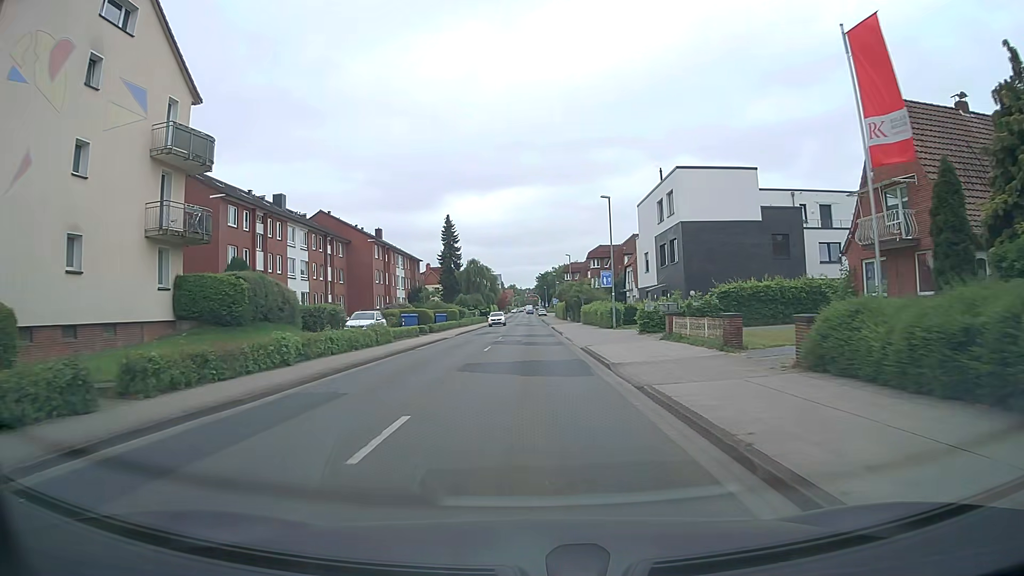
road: tertiary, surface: asphalt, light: Day
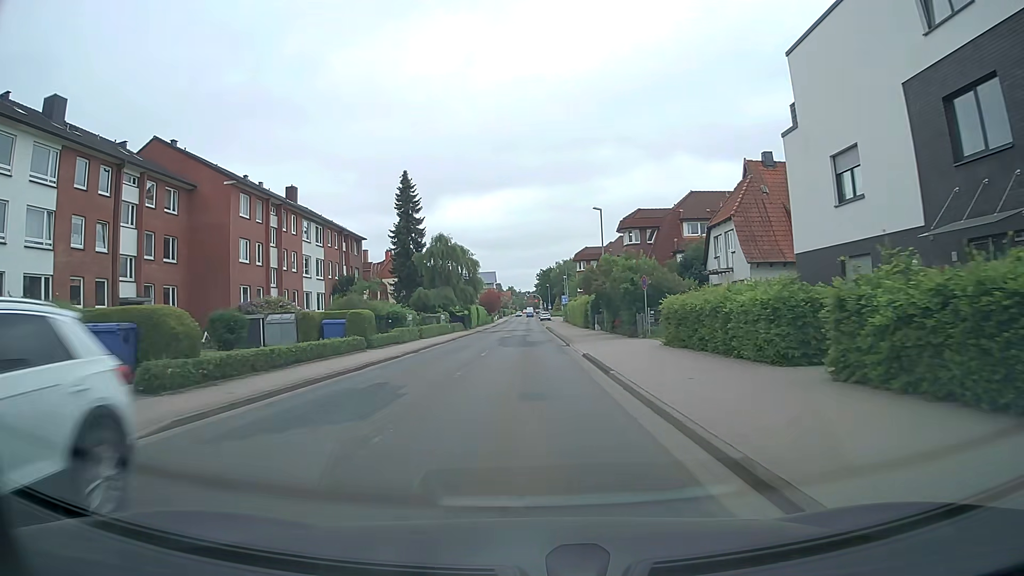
(0.0, +36.9) m; -1°
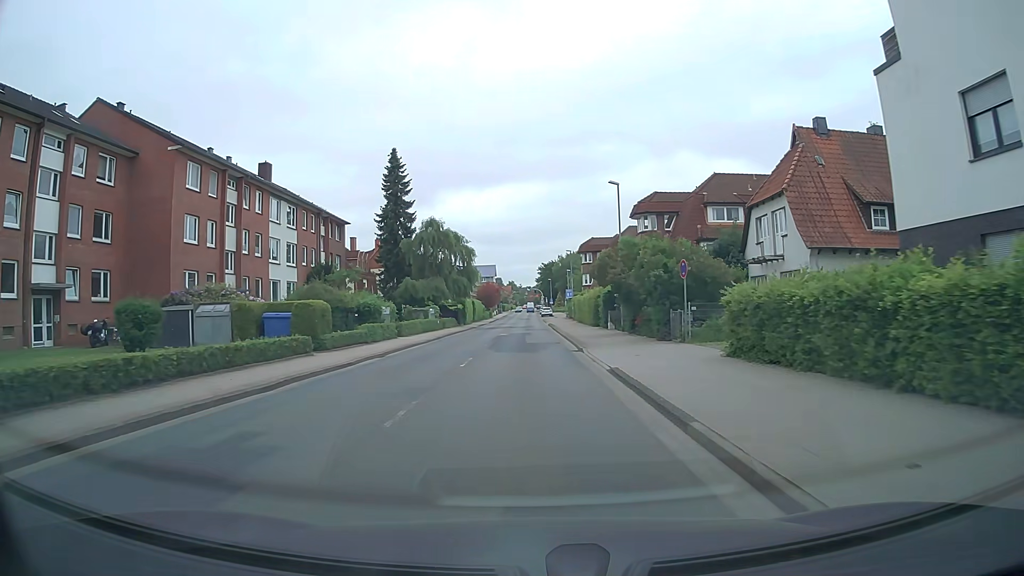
(0.0, +7.4) m; 0°
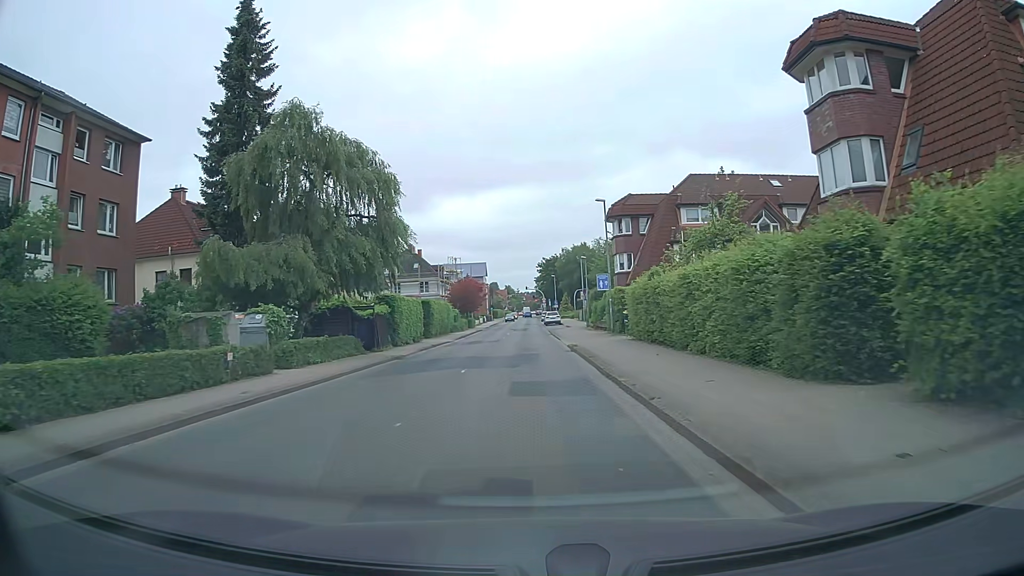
(0.0, +36.1) m; 0°
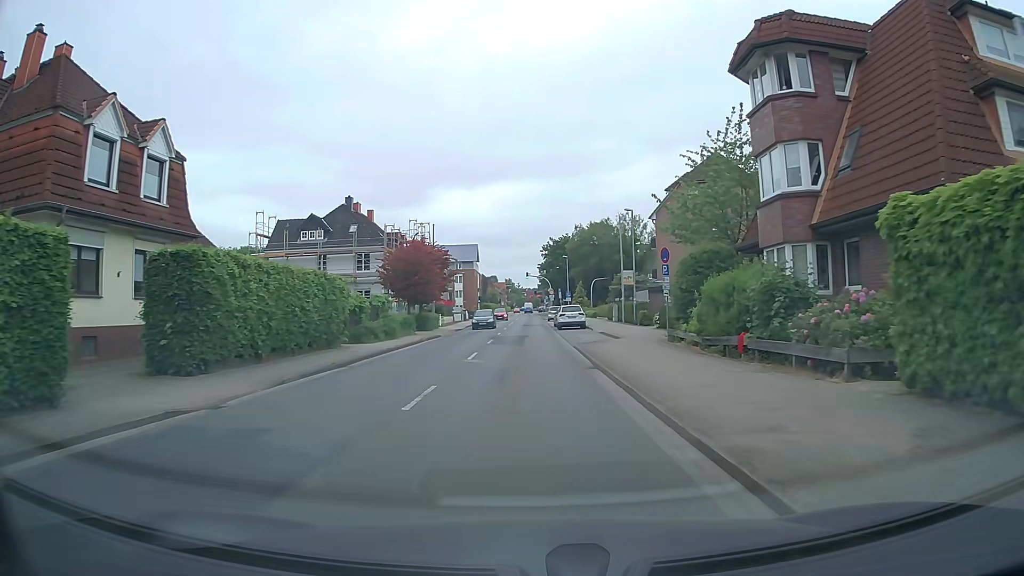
(+0.1, +34.7) m; 0°
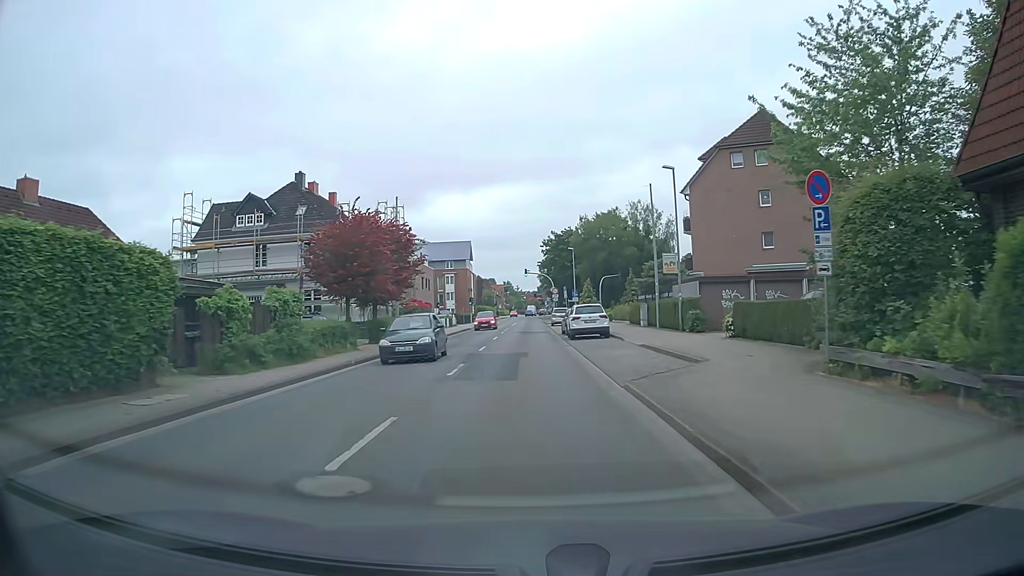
(+0.1, +13.6) m; 0°
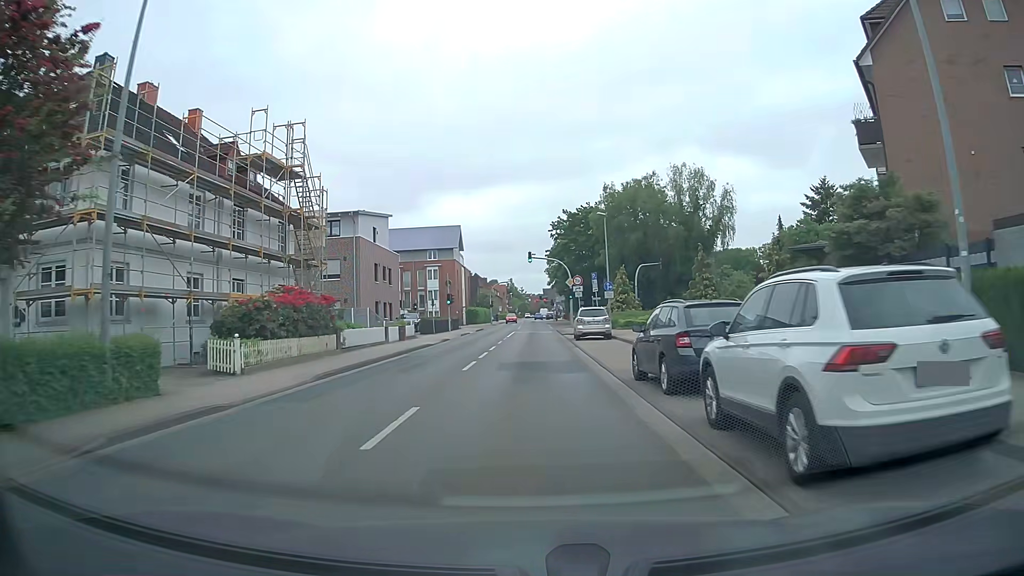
(-0.1, +26.6) m; 0°
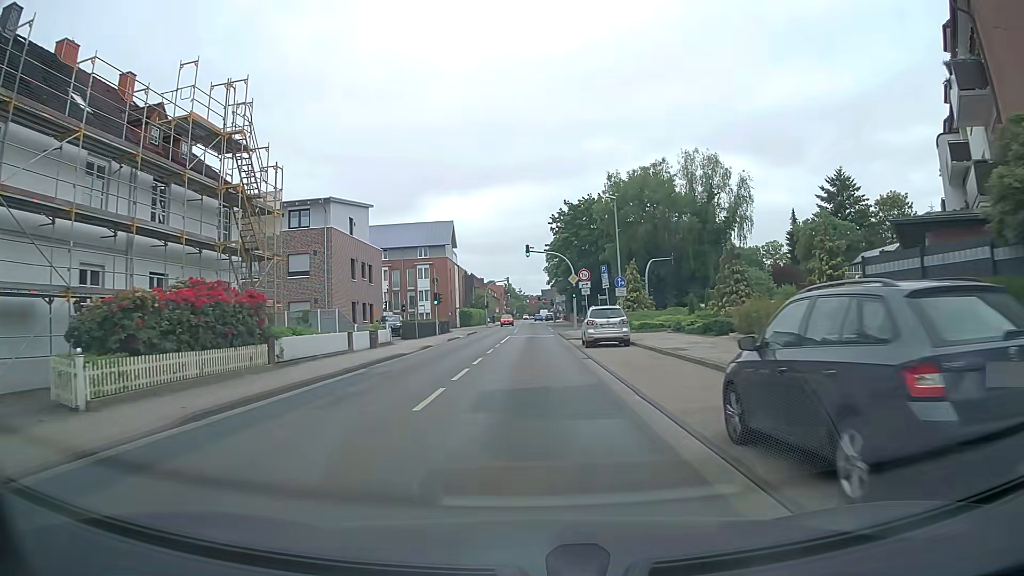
(0.0, +6.7) m; 0°
(0, +10) (0, +20) (0, +30) (0, +40) (0, +50) (0, +60) (0, +70) (0, +80) (0, +90) (0, +100) m
